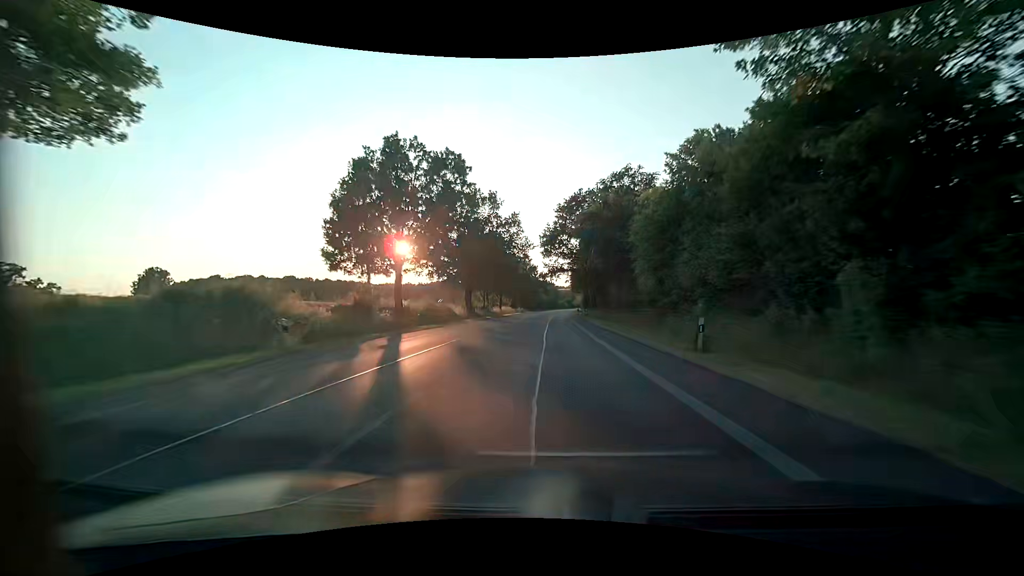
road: primary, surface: asphalt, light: Day
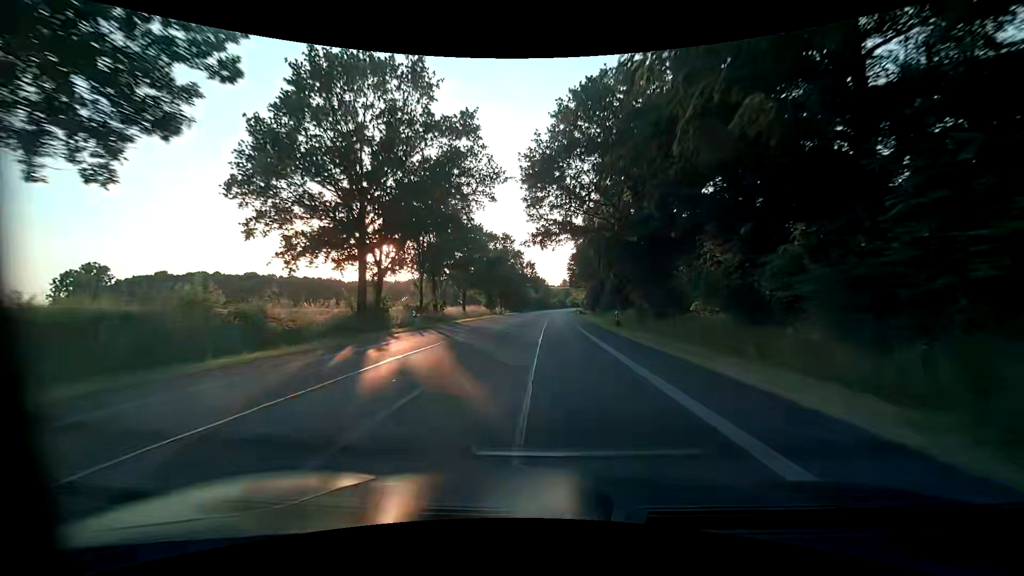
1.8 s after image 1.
(+0.3, +35.0) m; +1°
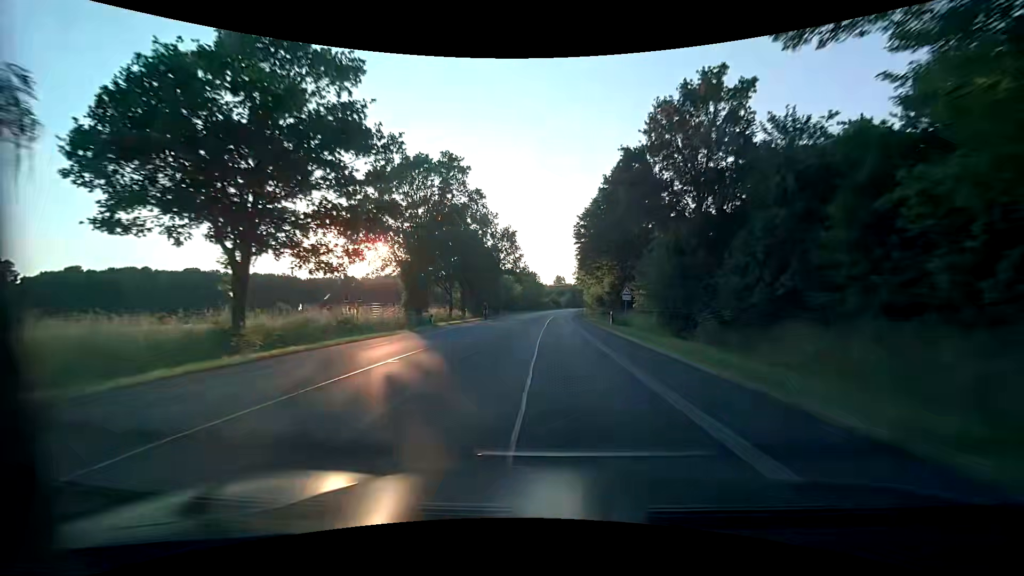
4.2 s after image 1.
(+0.5, +46.6) m; +1°
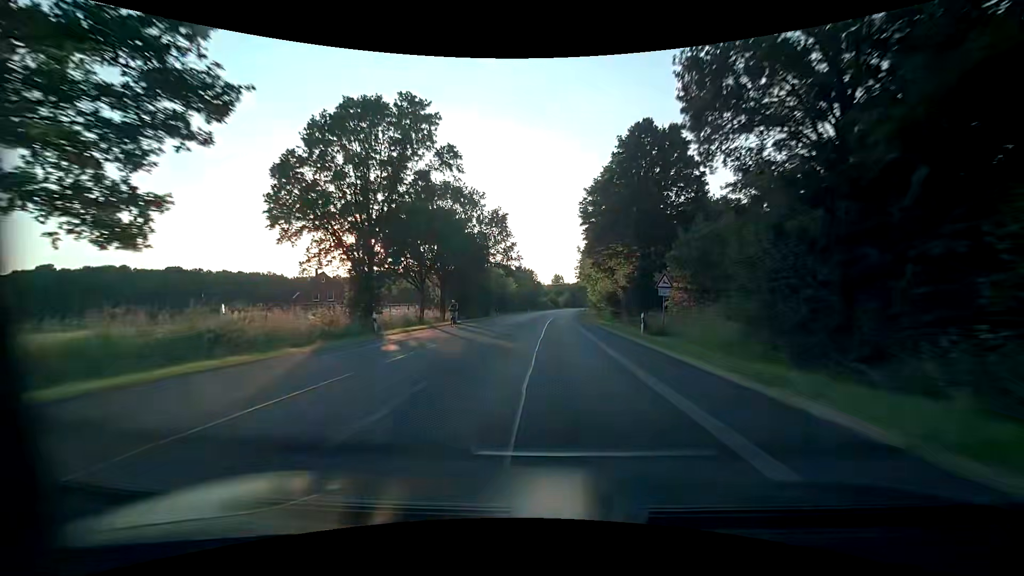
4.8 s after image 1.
(0.0, +11.6) m; +1°
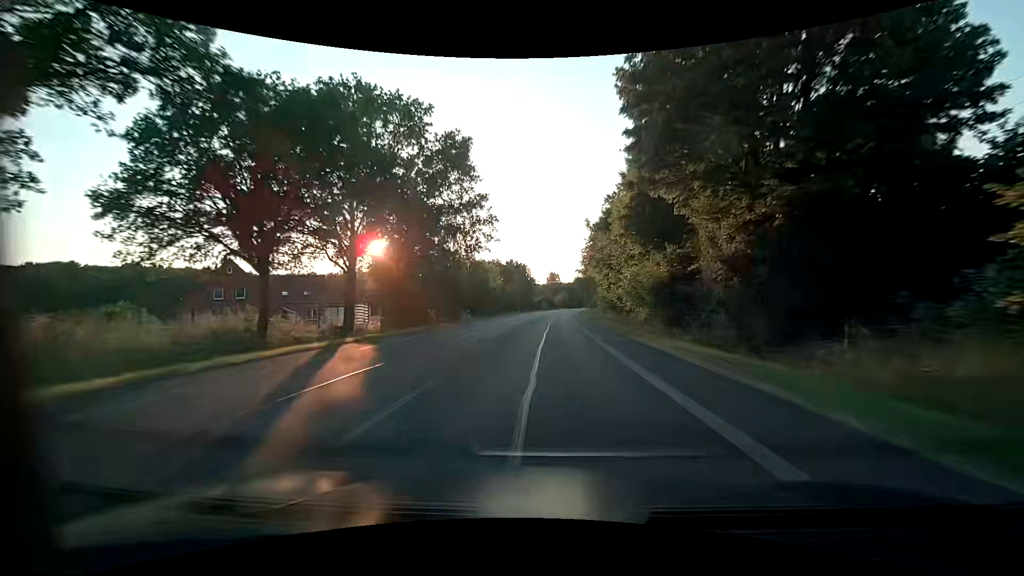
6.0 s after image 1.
(0.0, +23.3) m; 0°
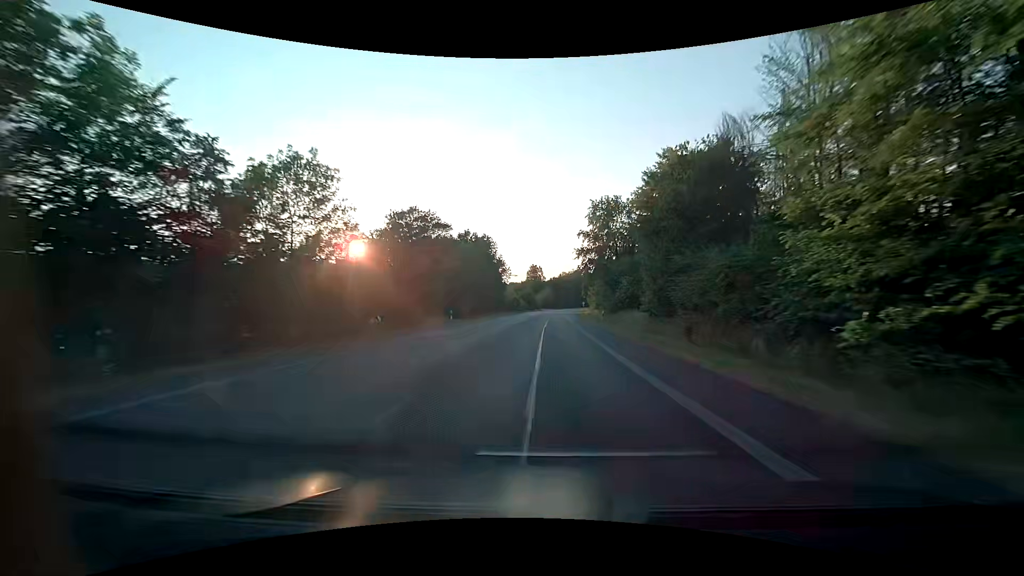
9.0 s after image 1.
(+1.0, +58.0) m; +2°
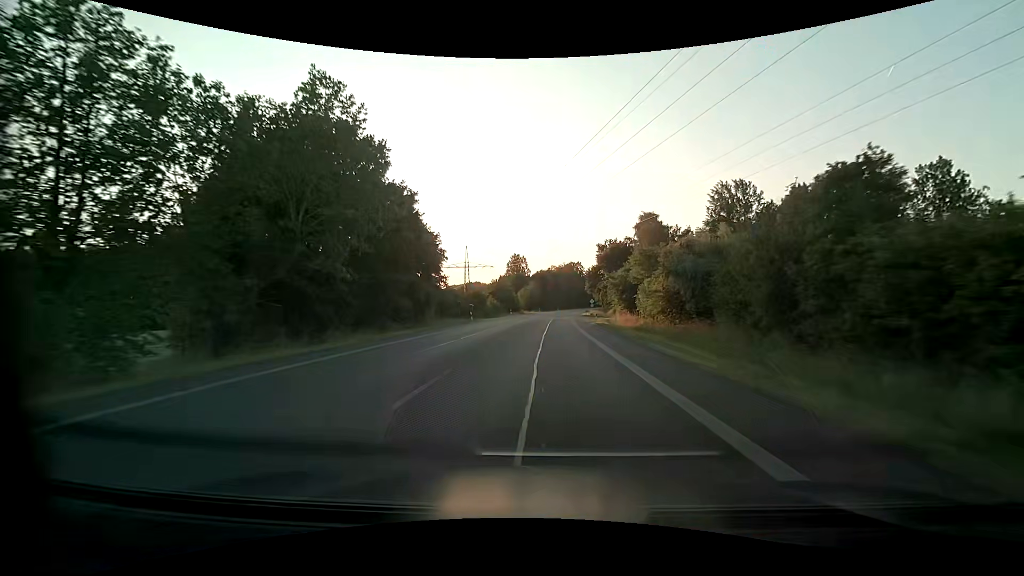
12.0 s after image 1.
(+0.6, +58.1) m; +1°
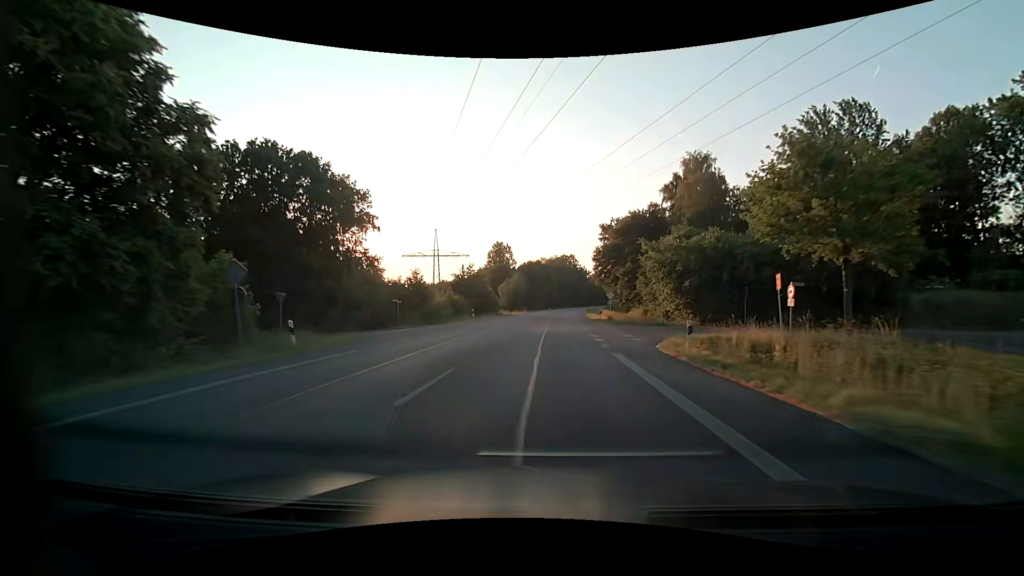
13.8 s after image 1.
(+0.6, +34.9) m; +2°
(0, +10) (0, +20) (0, +30) (+1, +40) (+1, +50) (+2, +60) (+2, +70) (+3, +80) (+4, +90) (+5, +100) m
